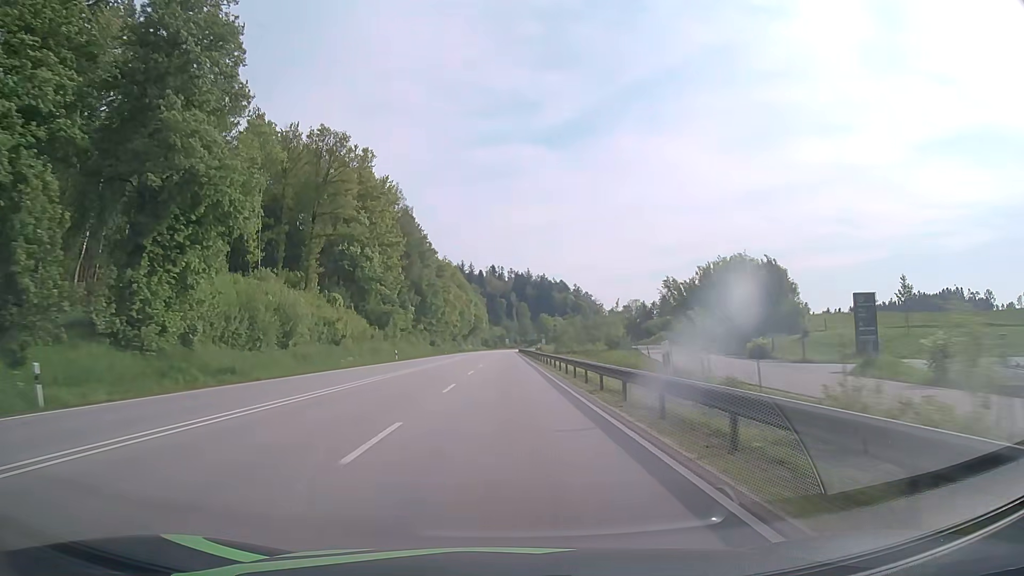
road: primary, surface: asphalt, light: Day
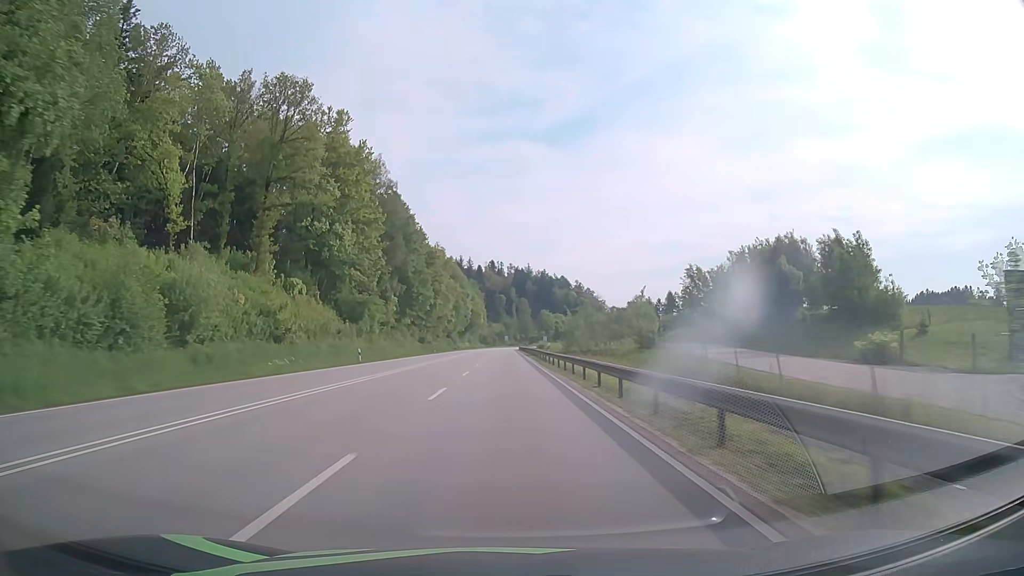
(0.0, +15.5) m; 0°
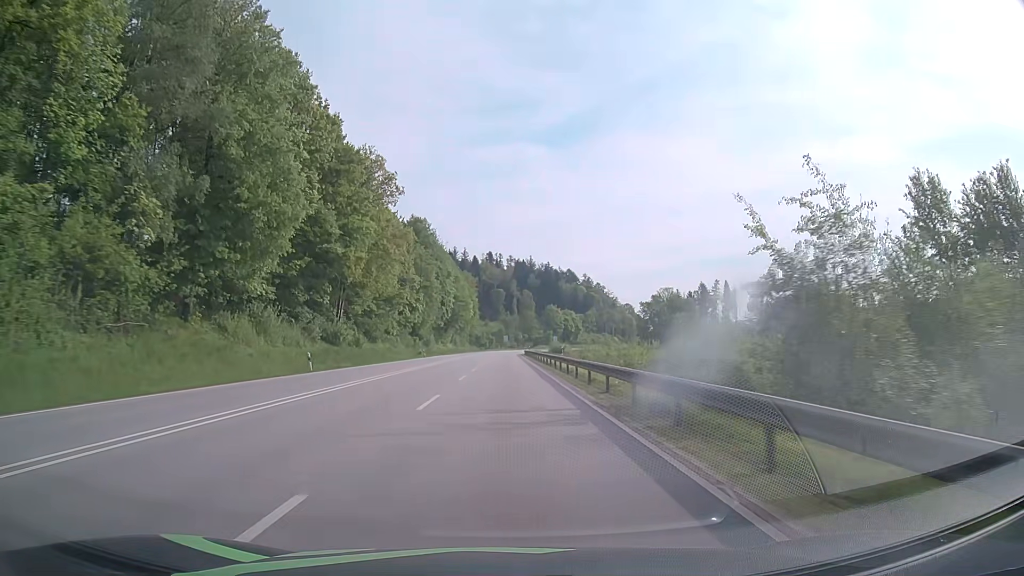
(0.0, +62.1) m; 0°
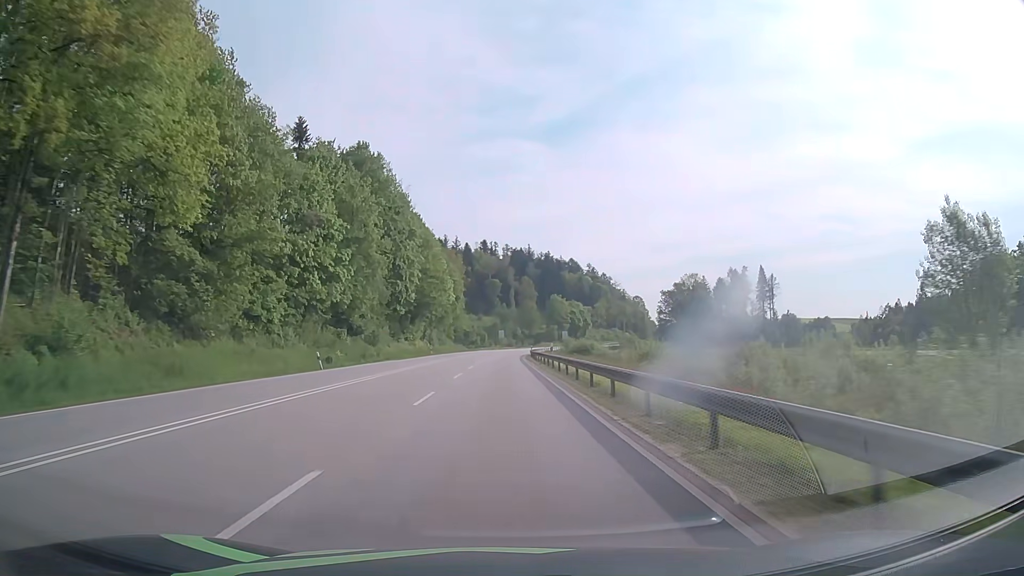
(+0.2, +46.7) m; 0°
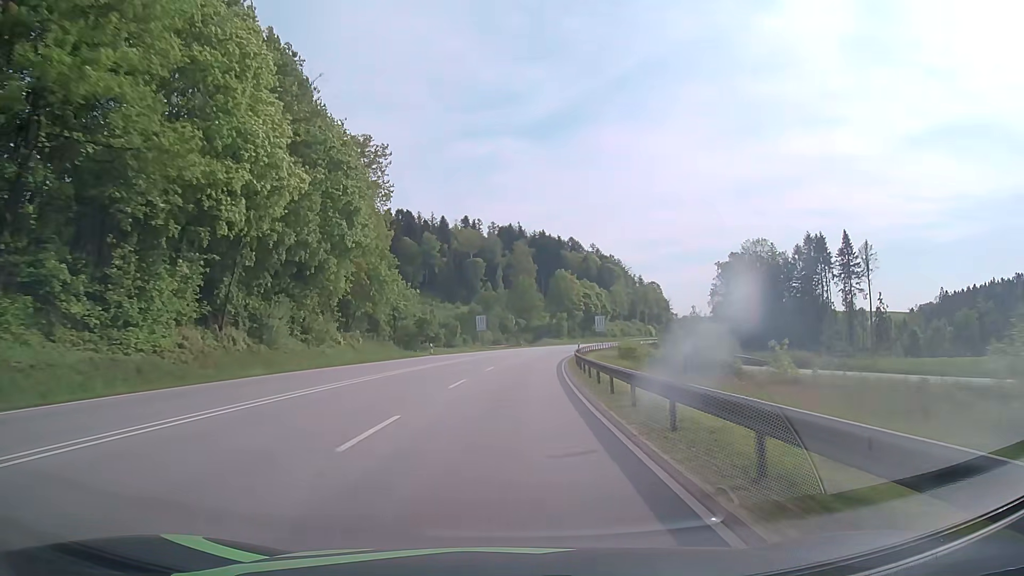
(+0.3, +78.3) m; +1°
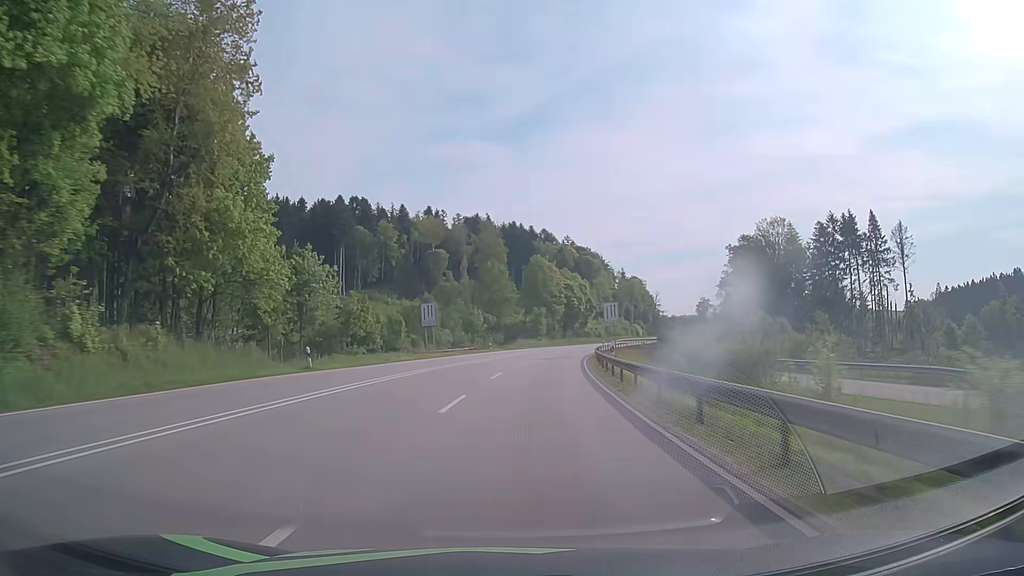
(+0.5, +31.4) m; +2°
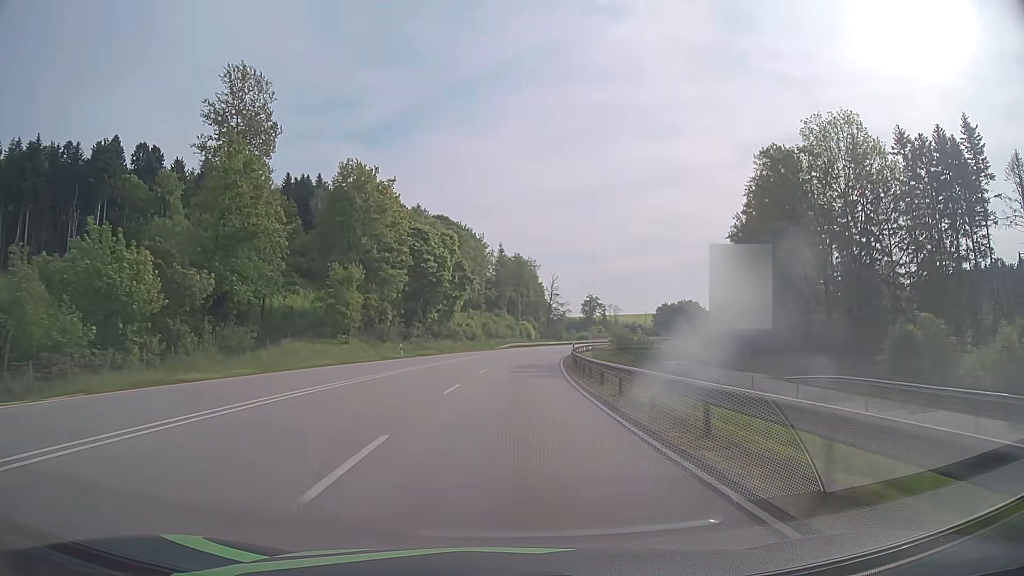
(+8.1, +77.9) m; +12°
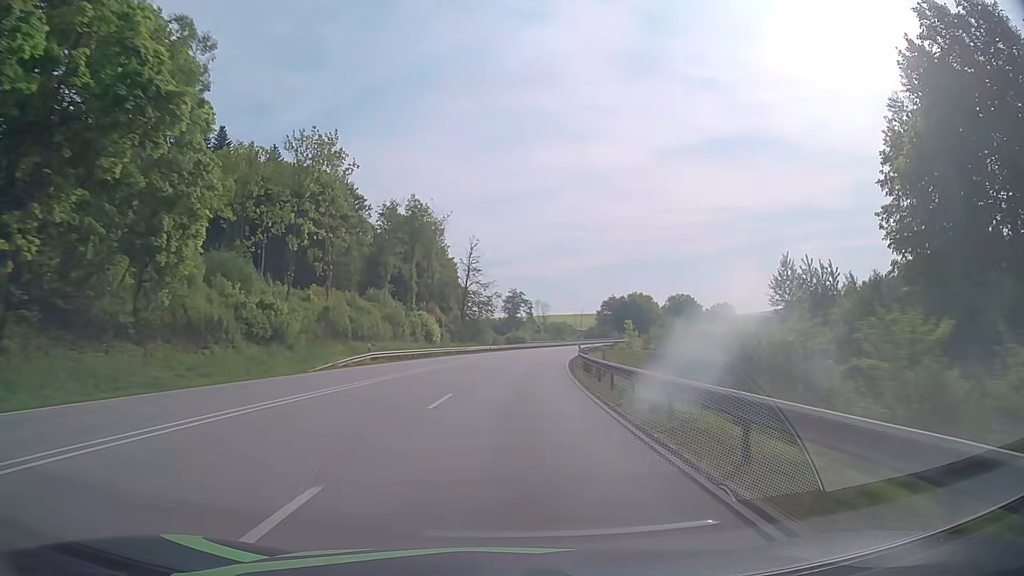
(+3.8, +62.8) m; +7°
(0, +10) (0, +20) (+1, +30) (+2, +40) (+3, +50) (+4, +60) (+5, +70) (+7, +80) (+9, +89) (+11, +99) m
